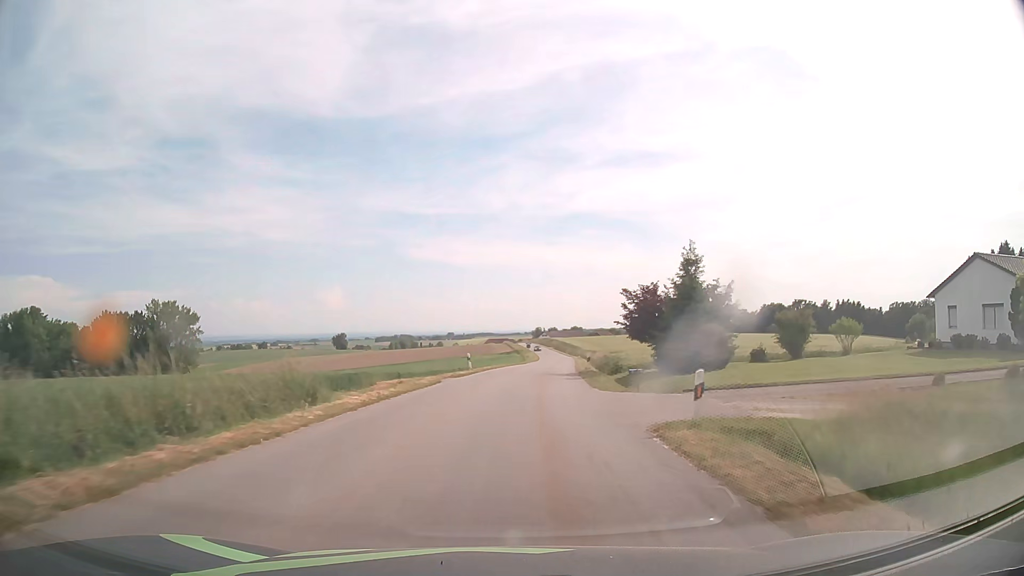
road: tertiary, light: Day
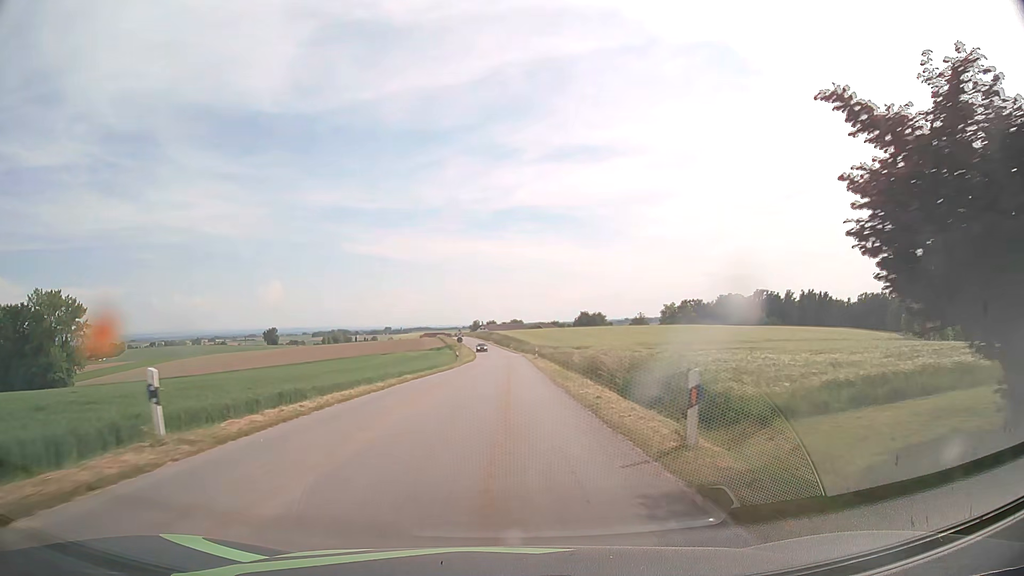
(+1.7, +30.7) m; +5°
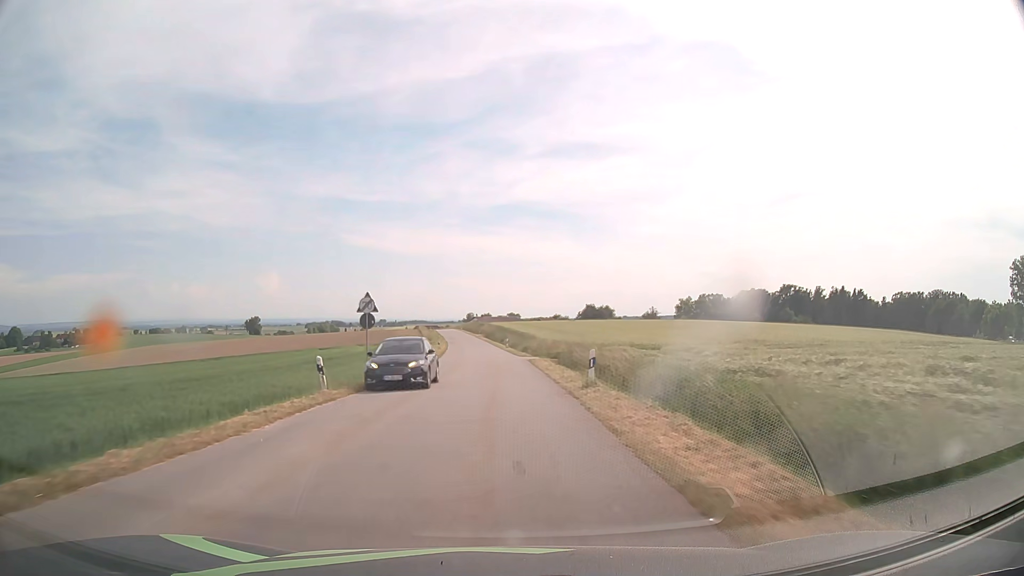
(+0.5, +41.6) m; 0°
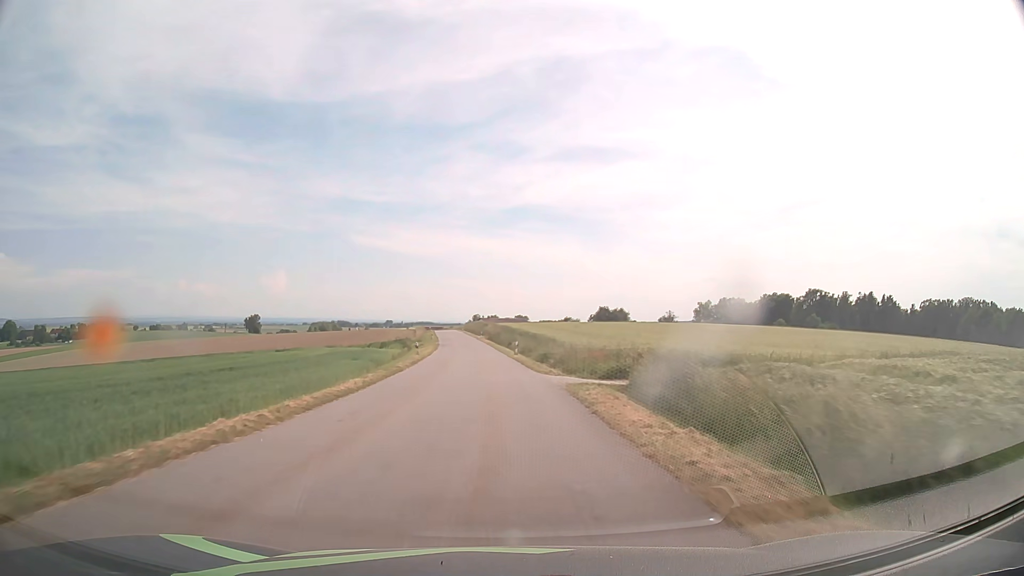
(0.0, +20.9) m; 0°
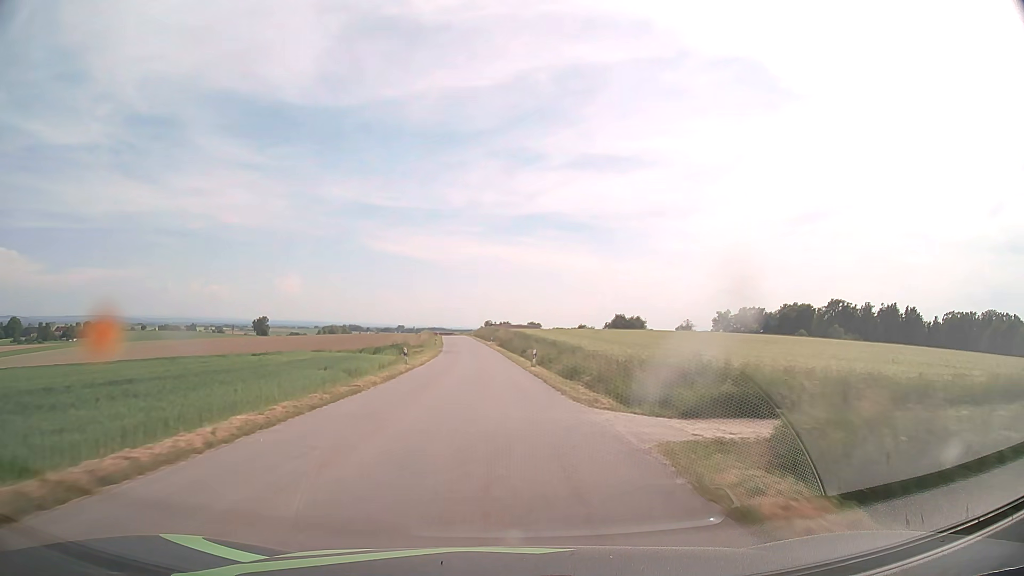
(-0.1, +10.5) m; -1°
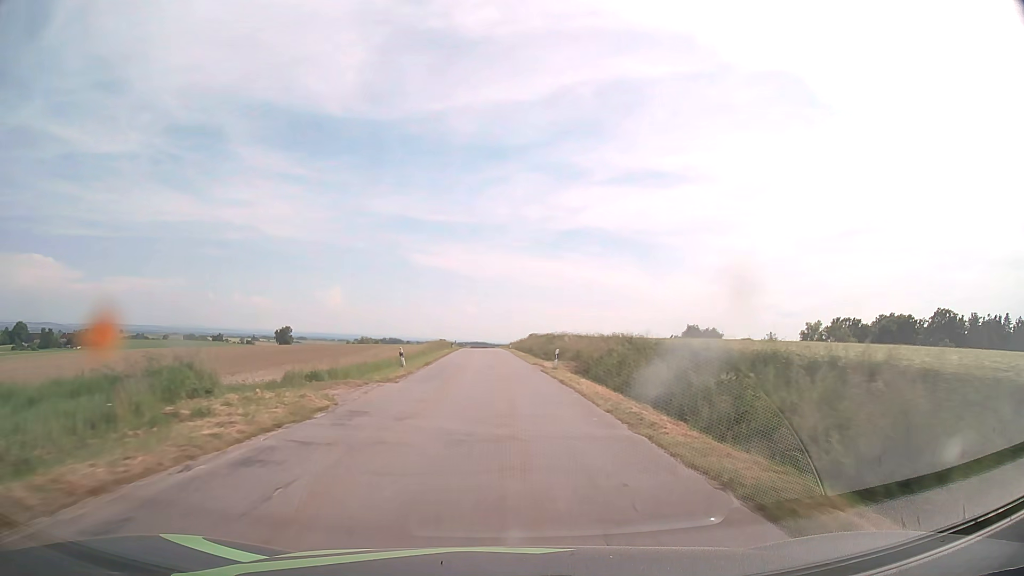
(-1.9, +54.2) m; -4°
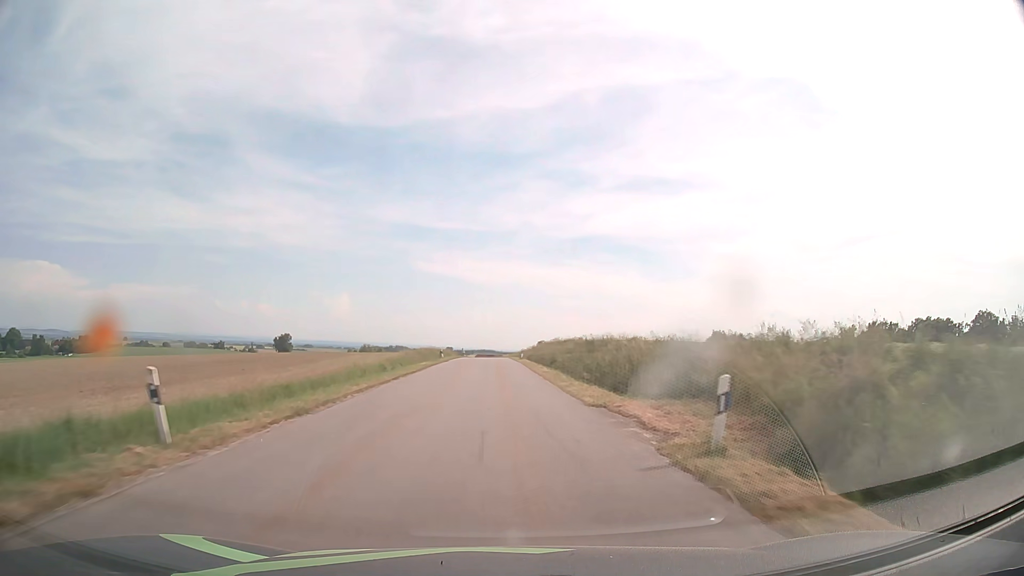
(-0.1, +22.6) m; -1°
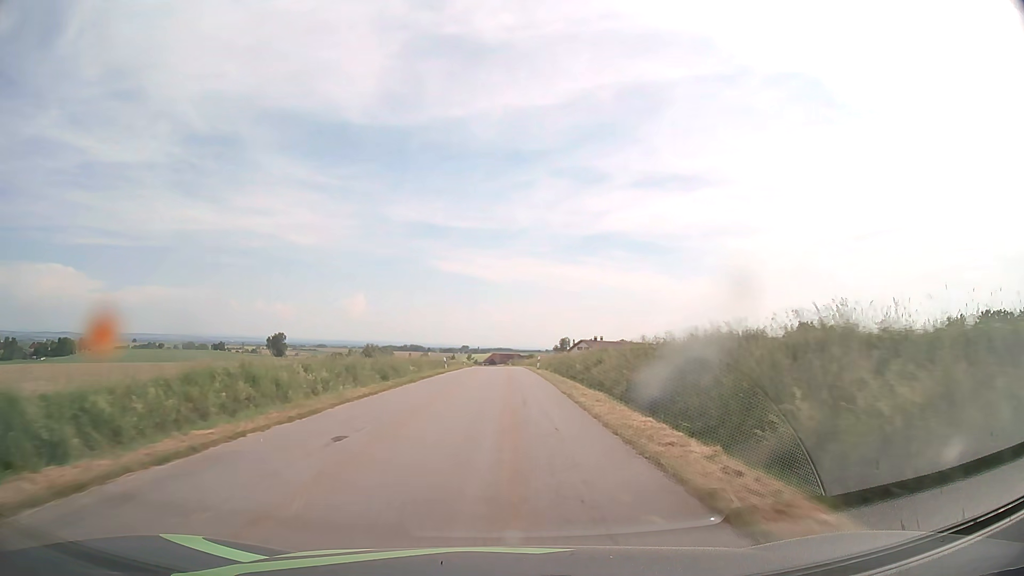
(-0.6, +57.9) m; -1°
(0, +10) (0, +20) (0, +30) (0, +40) (0, +50) (0, +60) (0, +70) (0, +80) (-1, +90) (-1, +100) m
